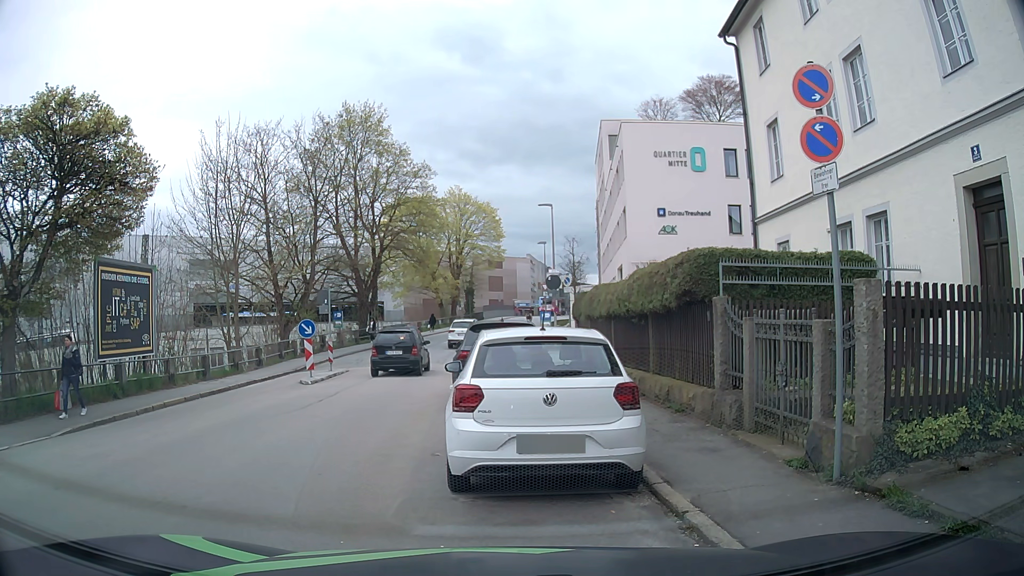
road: residential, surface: asphalt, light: Day
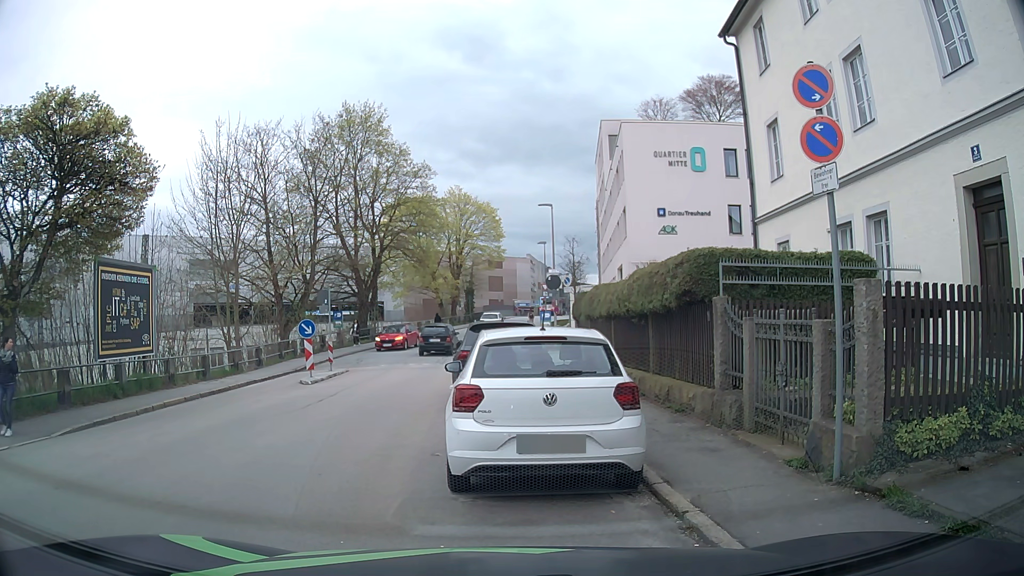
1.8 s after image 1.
(0.0, 0.0) m; 0°
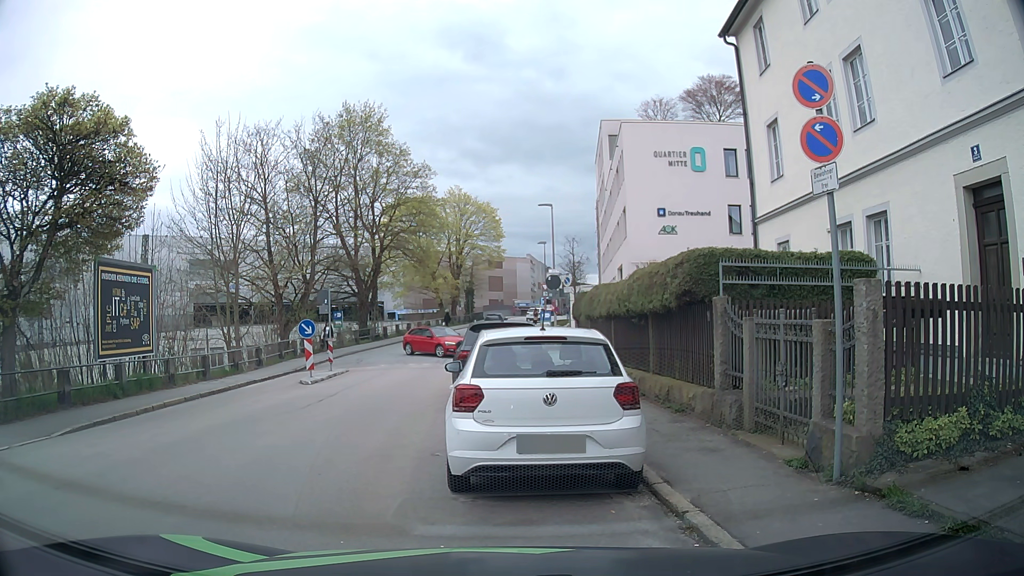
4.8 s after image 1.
(0.0, 0.0) m; 0°
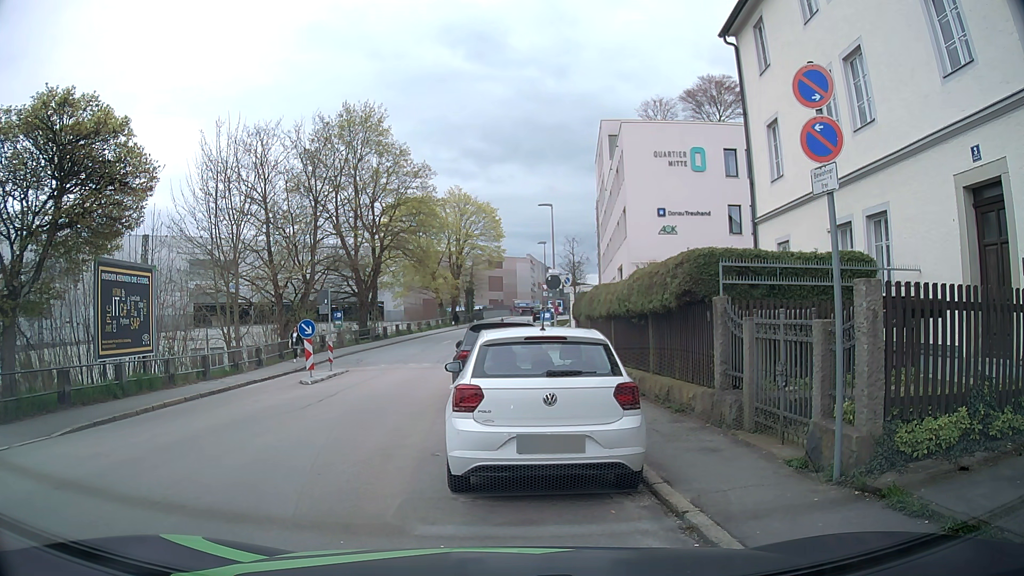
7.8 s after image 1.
(0.0, 0.0) m; 0°
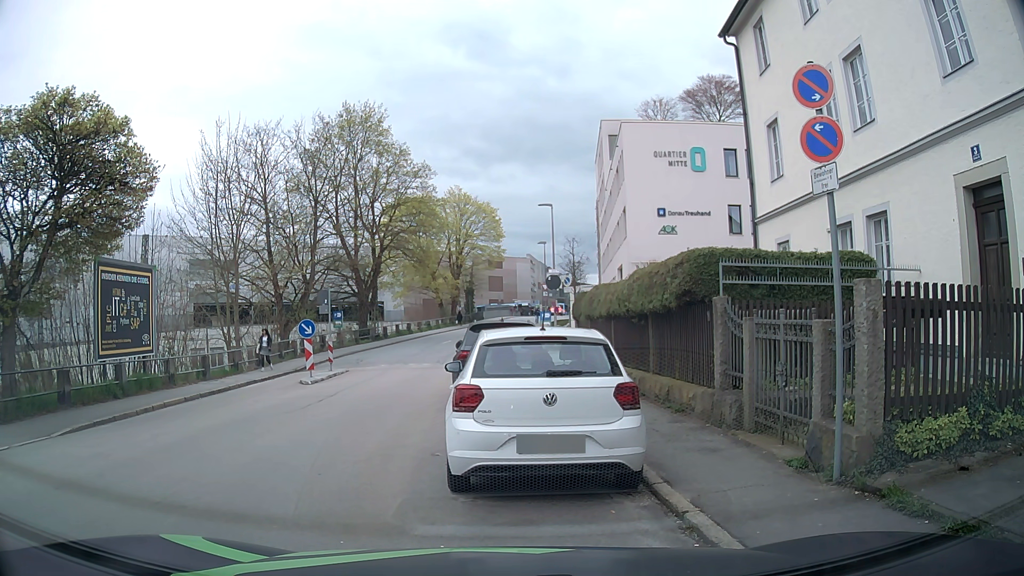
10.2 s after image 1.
(0.0, 0.0) m; 0°
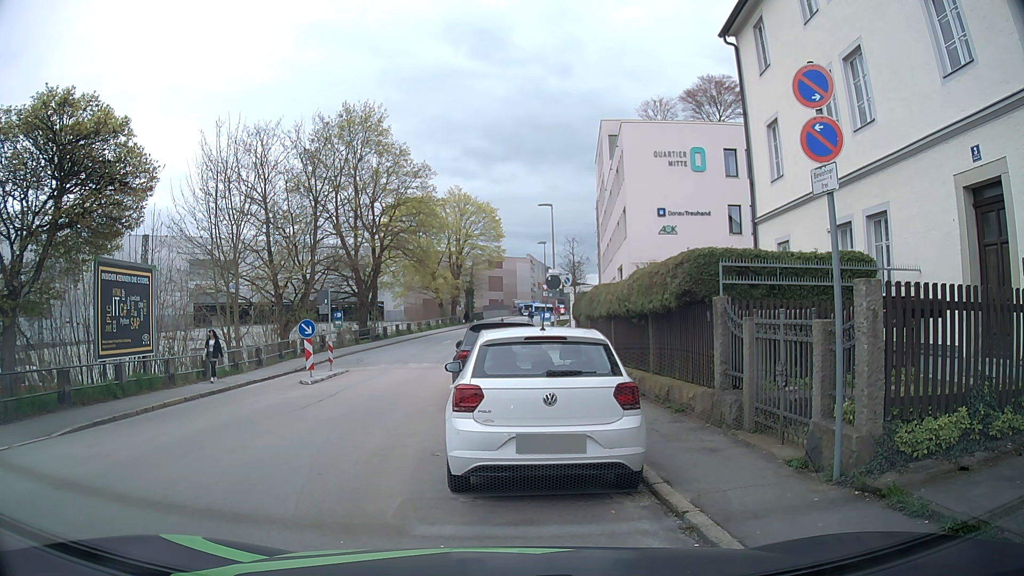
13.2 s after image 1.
(0.0, 0.0) m; 0°
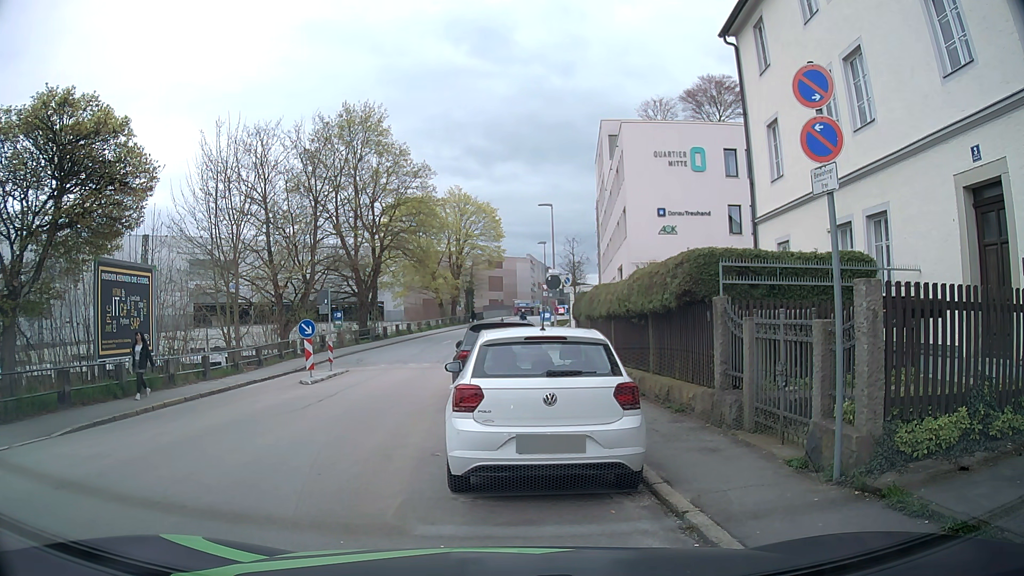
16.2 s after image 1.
(0.0, 0.0) m; 0°
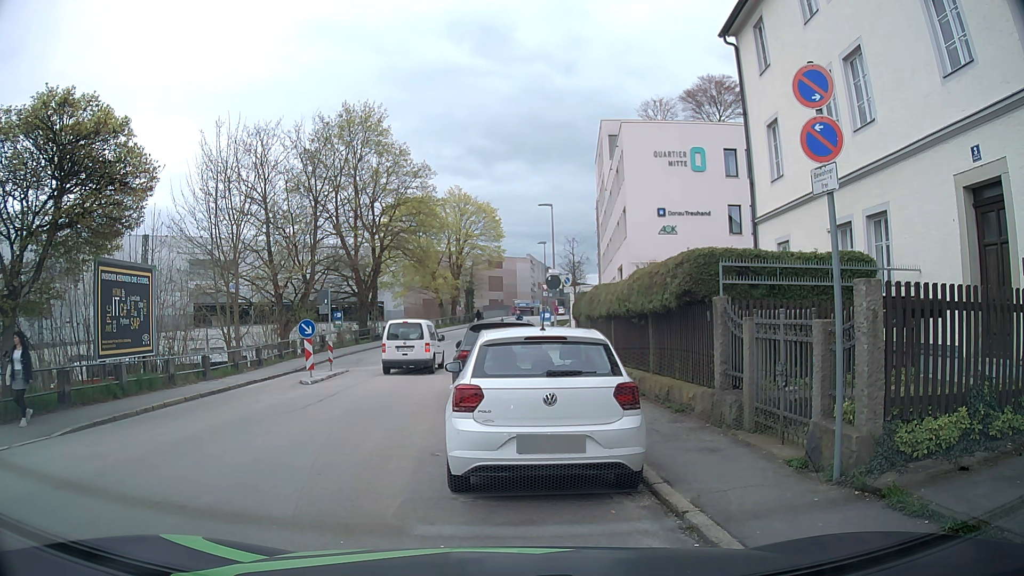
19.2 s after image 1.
(0.0, 0.0) m; 0°
